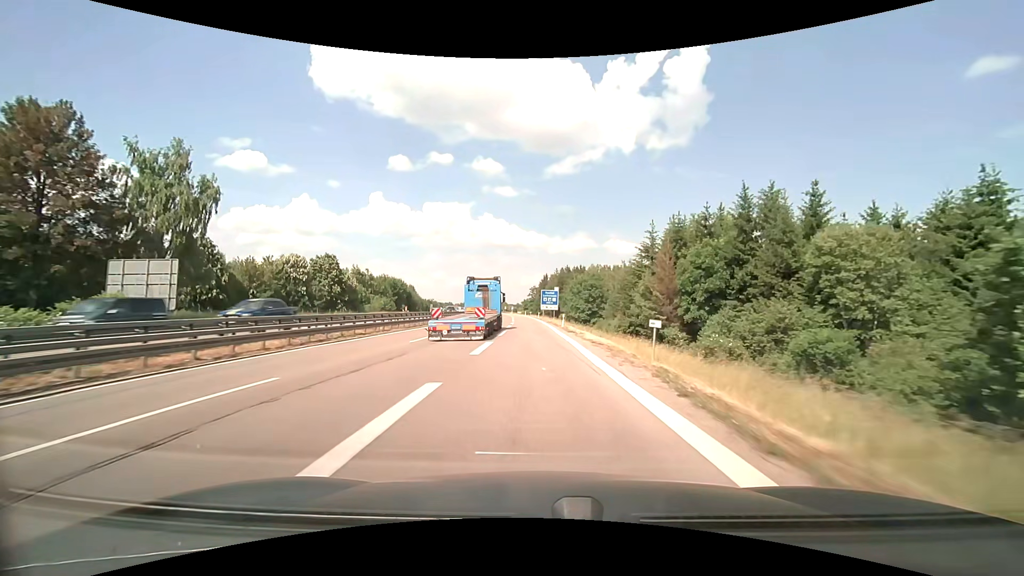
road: motorway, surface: asphalt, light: Day
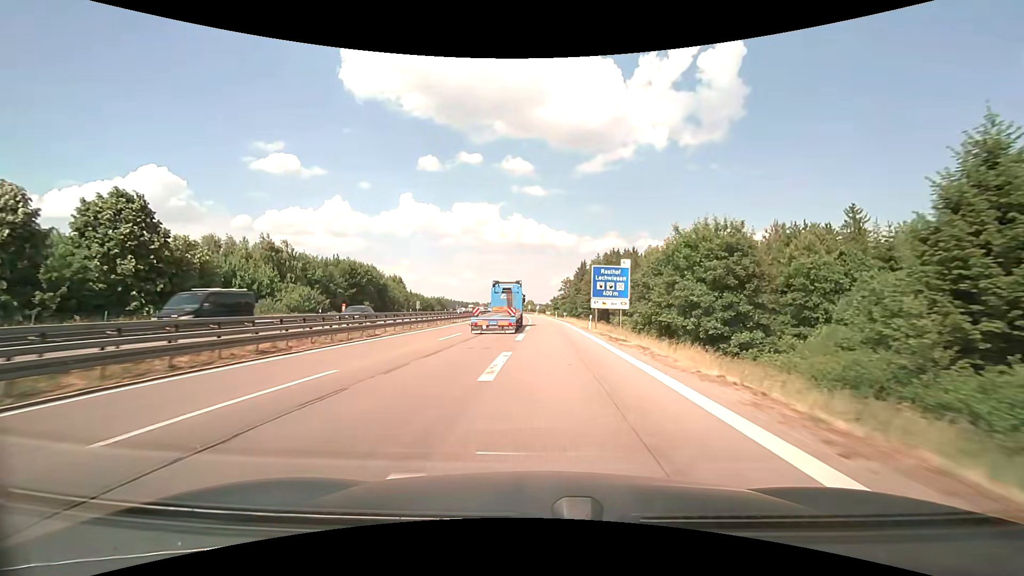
(-1.2, +53.1) m; -3°
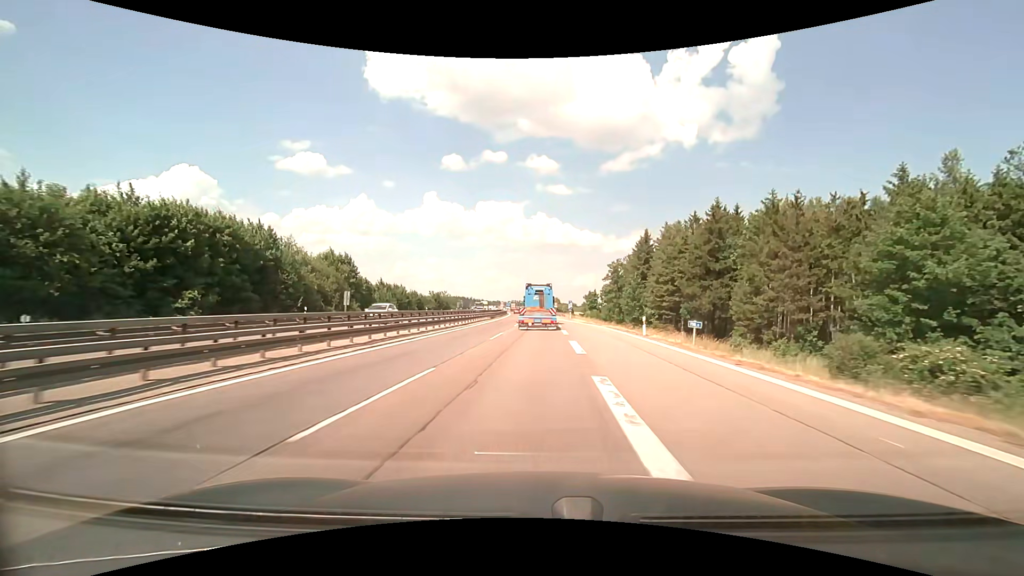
(-1.6, +53.9) m; -3°
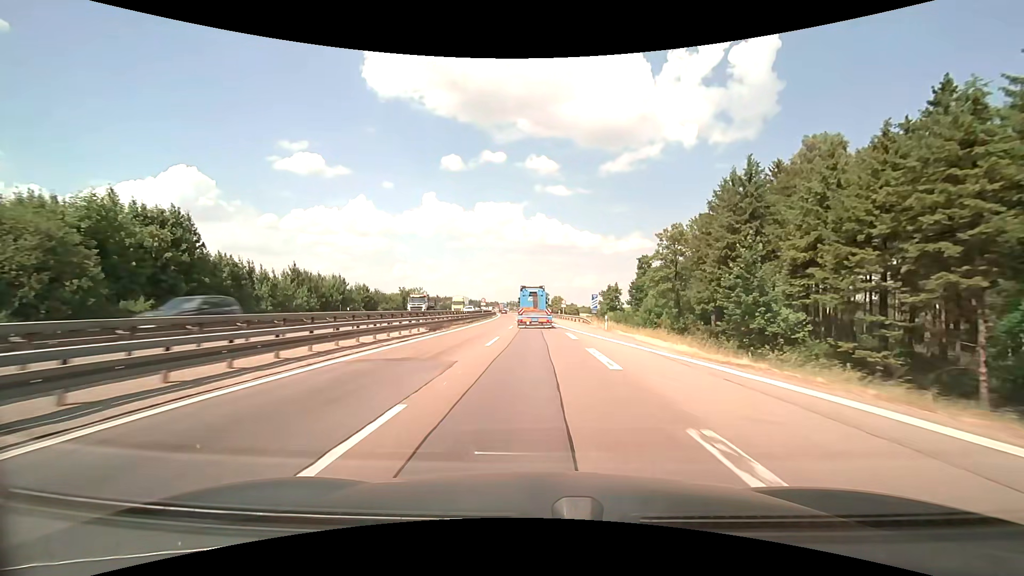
(0.0, +40.5) m; 0°
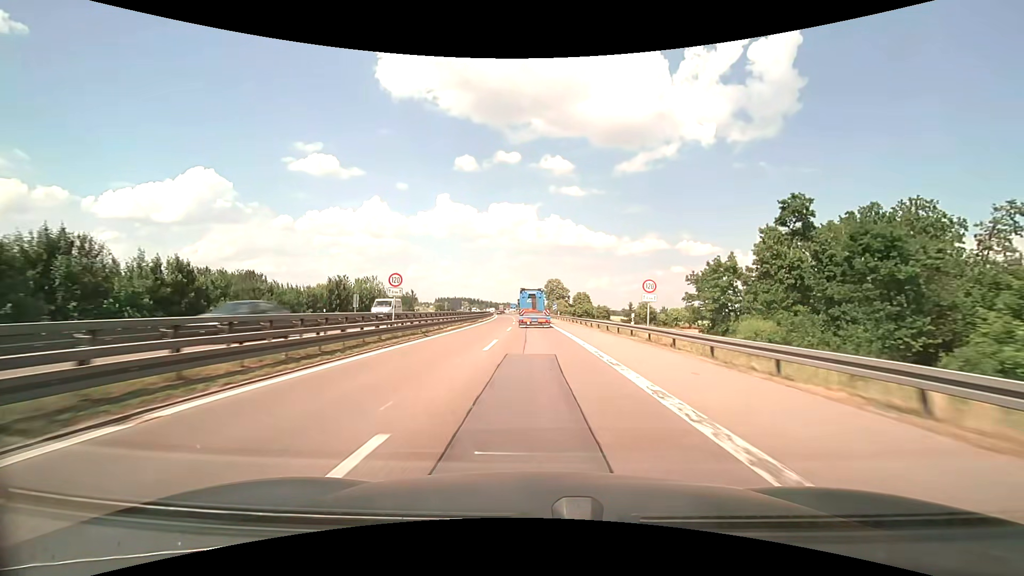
(-0.8, +55.7) m; -2°
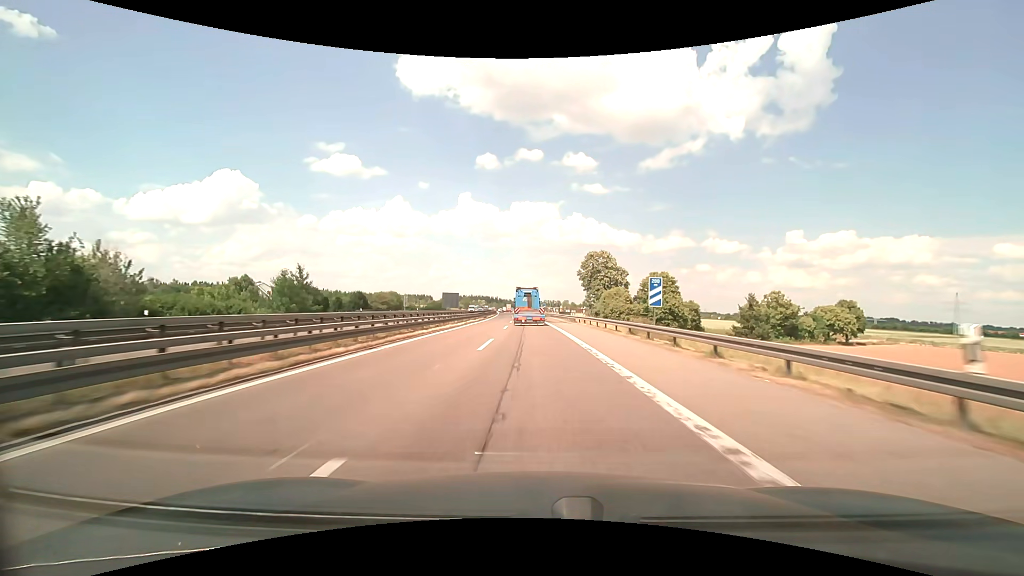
(-1.4, +72.8) m; -2°
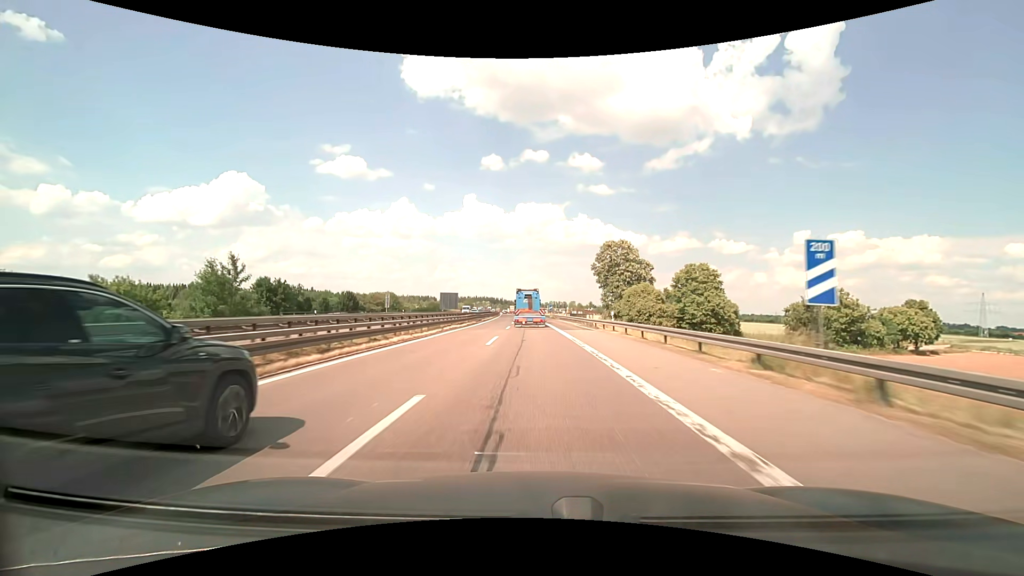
(-0.1, +14.7) m; -1°
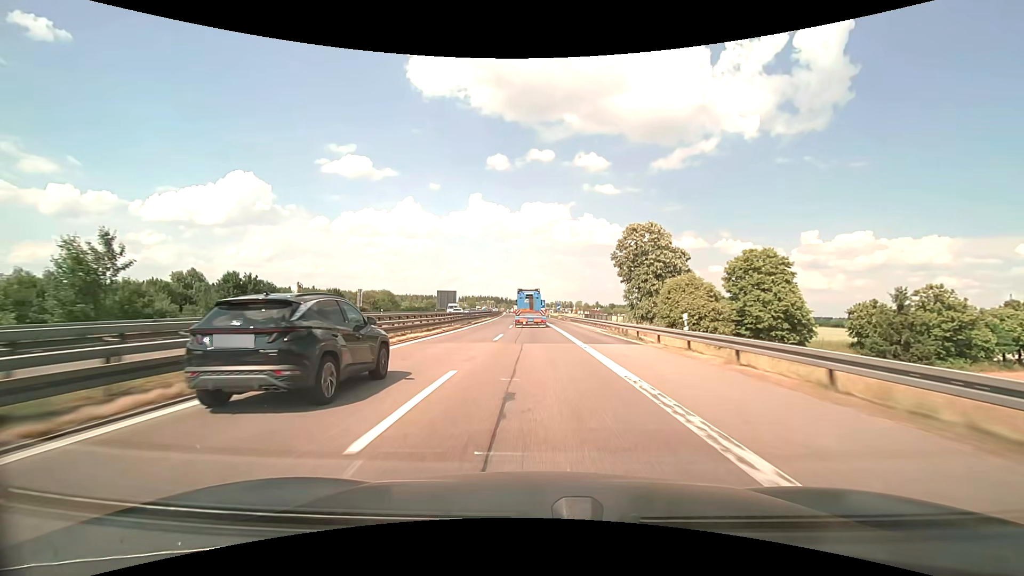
(-0.1, +14.7) m; -1°
(0, +10) (0, +20) (0, +30) (0, +40) (-1, +50) (-1, +60) (-1, +70) (-2, +80) (-2, +90) (-2, +100) m
